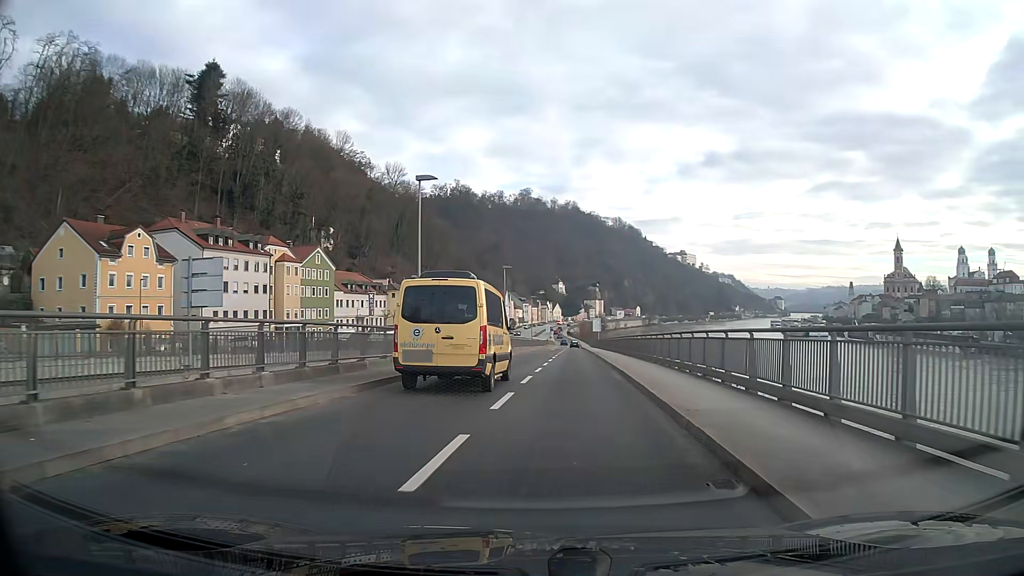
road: primary_link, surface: asphalt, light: Day
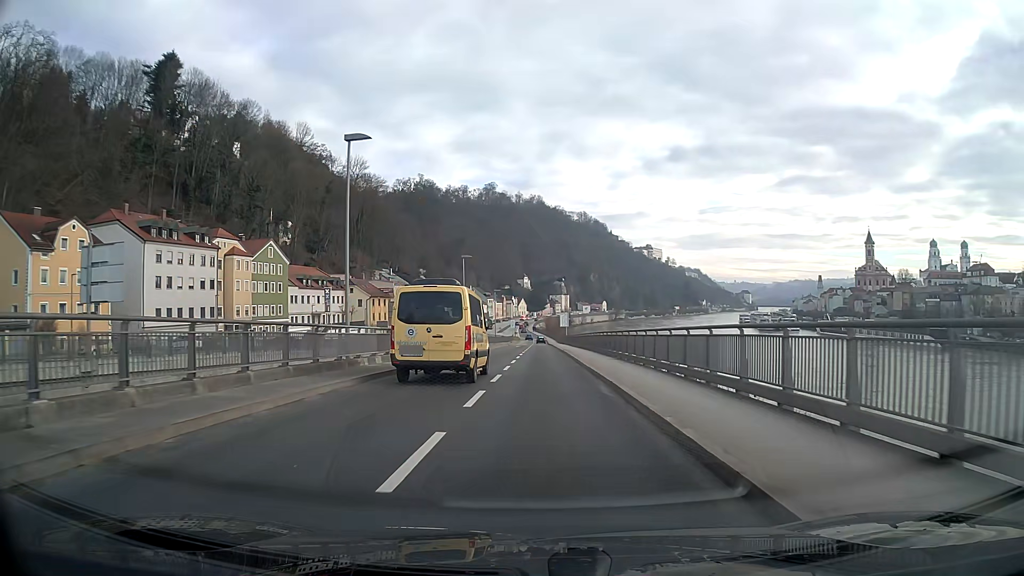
(+0.2, +6.1) m; +2°
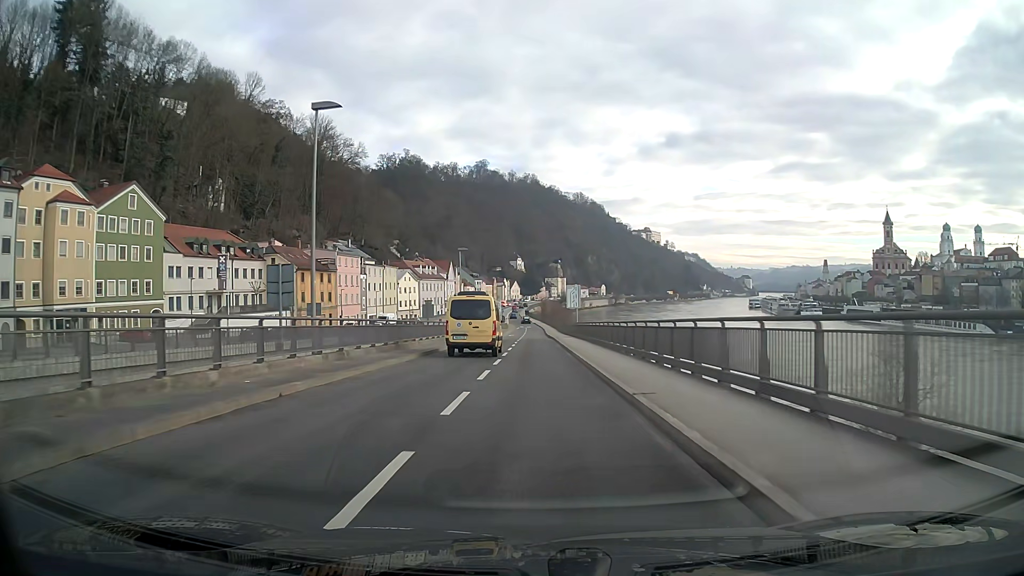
(+0.3, +38.4) m; 0°
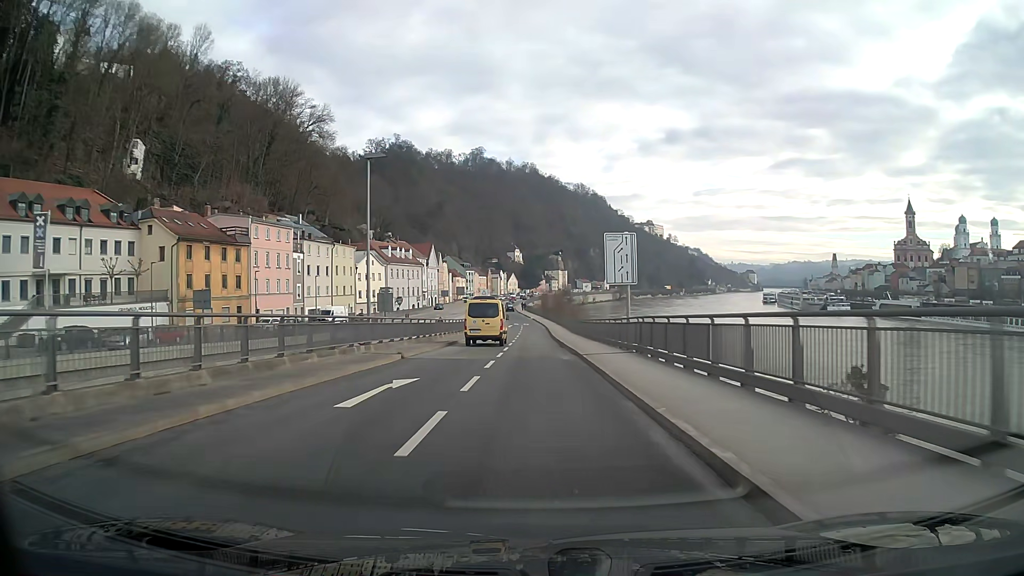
(0.0, +33.2) m; 0°
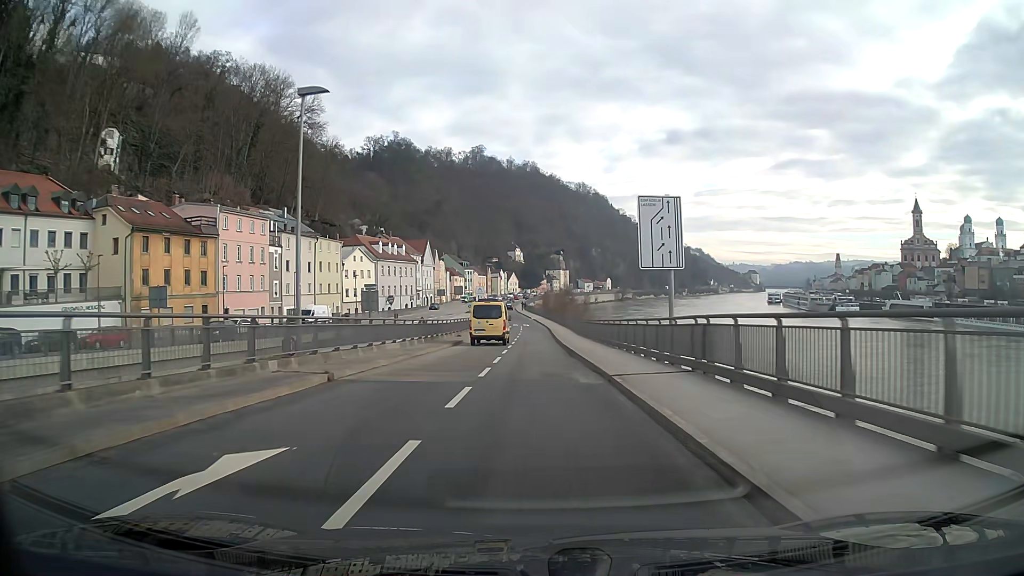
(0.0, +8.3) m; 0°
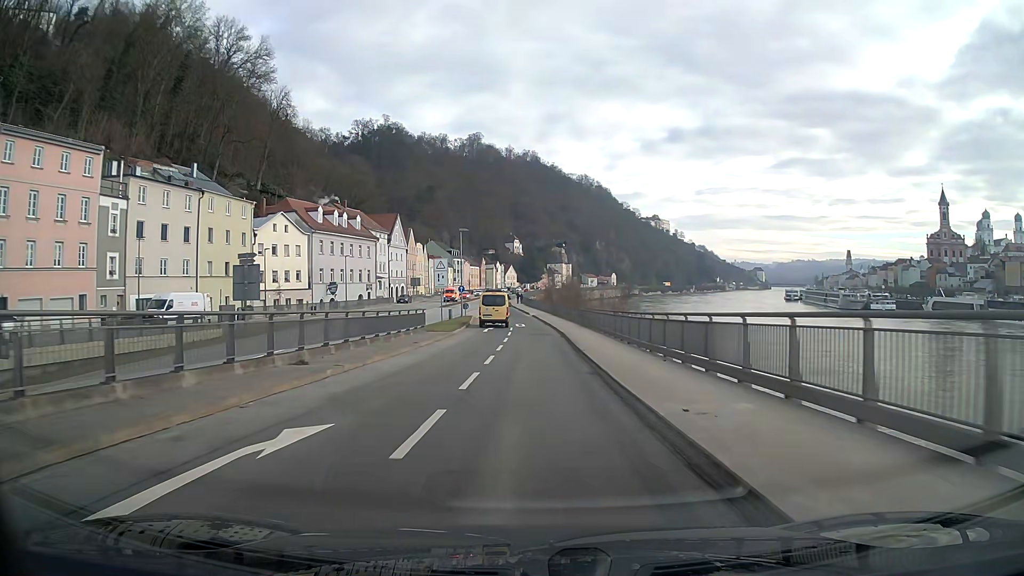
(0.0, +33.6) m; 0°
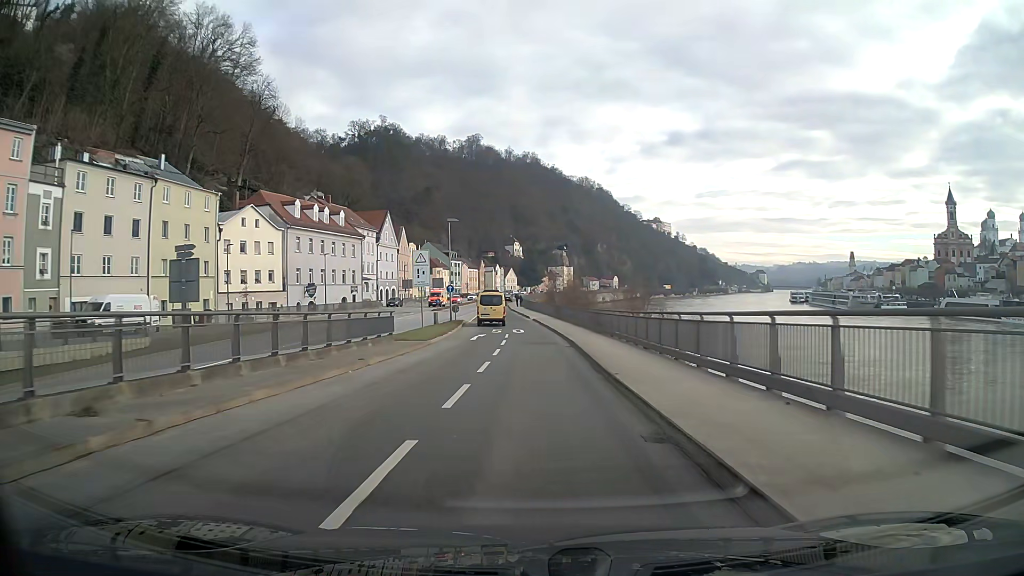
(0.0, +8.5) m; 0°
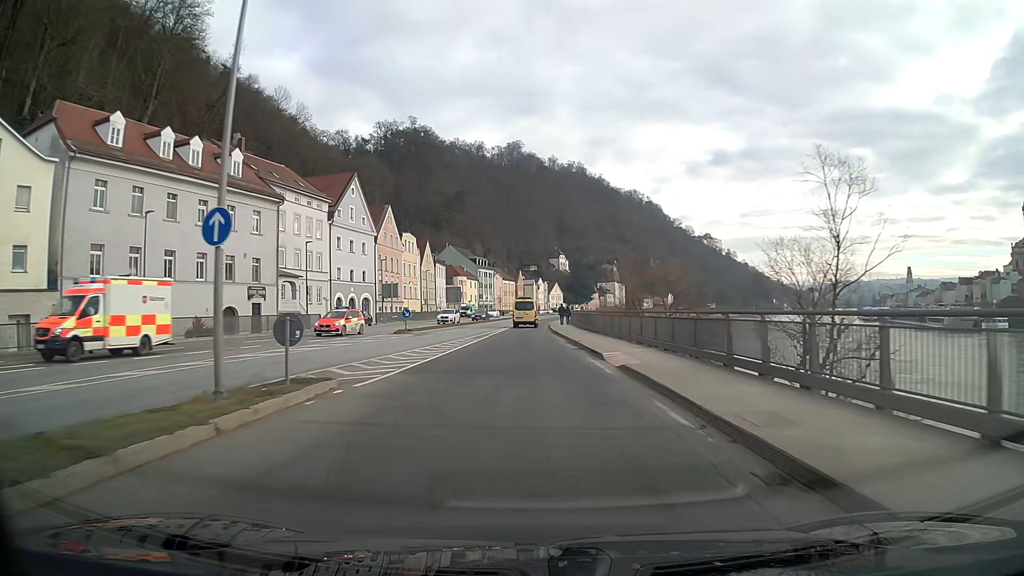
(-1.2, +42.2) m; -4°
(0, +10) (0, +20) (0, +30) (0, +40) (0, +50) (0, +60) (+1, +70) (+1, +80) (+2, +90) (+3, +100) m
